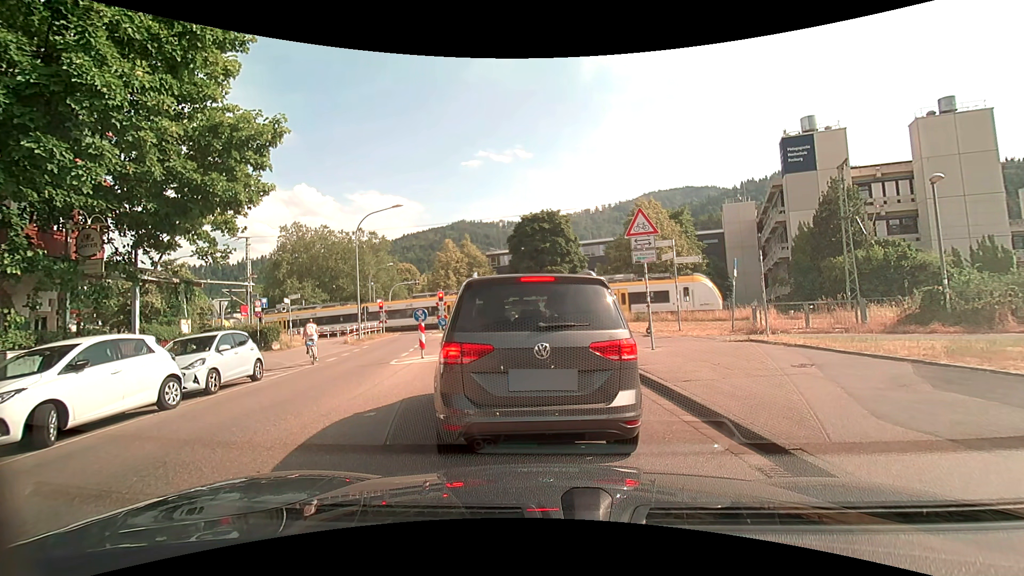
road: unclassified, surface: asphalt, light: Day
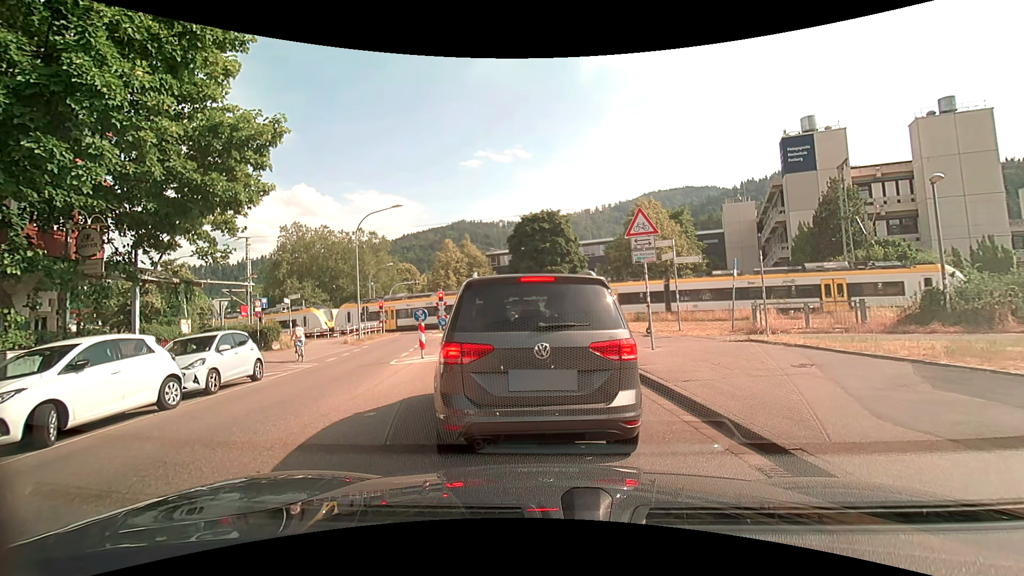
(0.0, 0.0) m; 0°
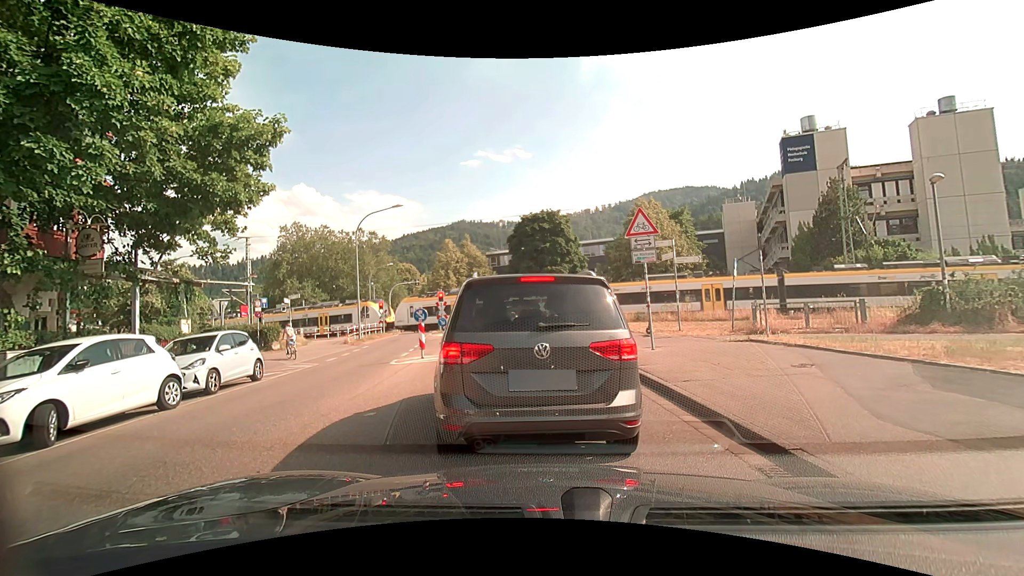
(0.0, 0.0) m; 0°
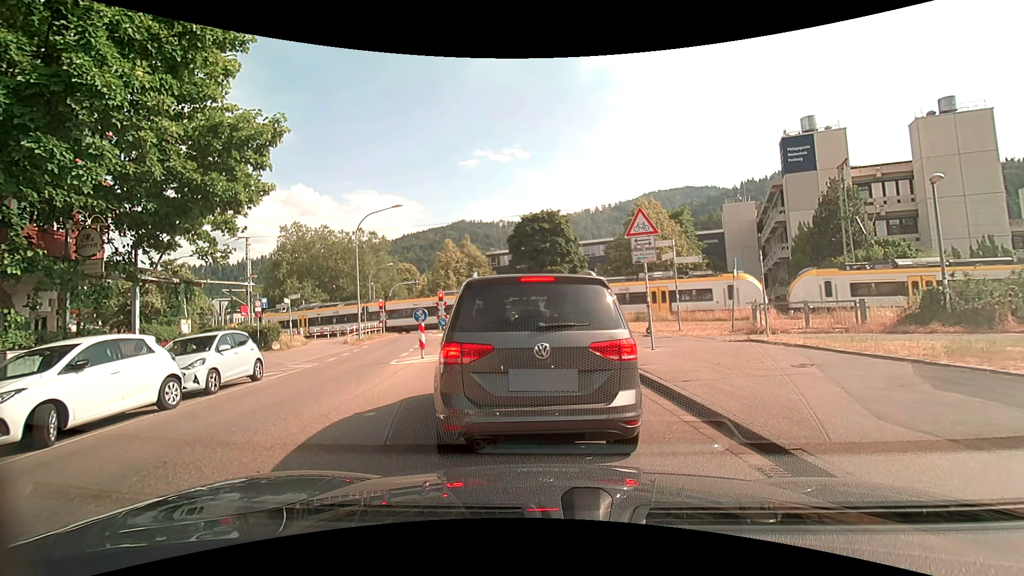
(0.0, 0.0) m; 0°
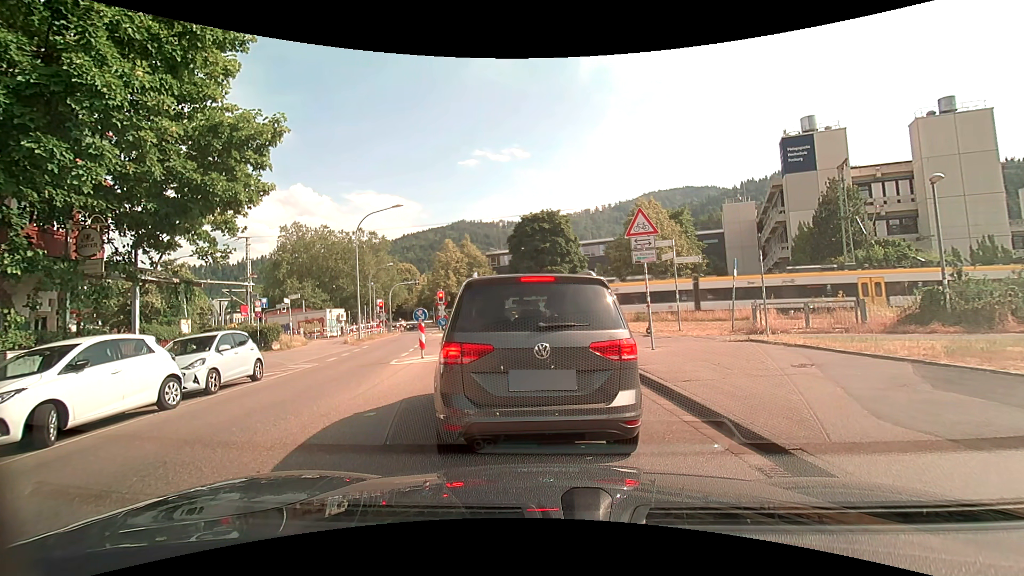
(0.0, 0.0) m; 0°
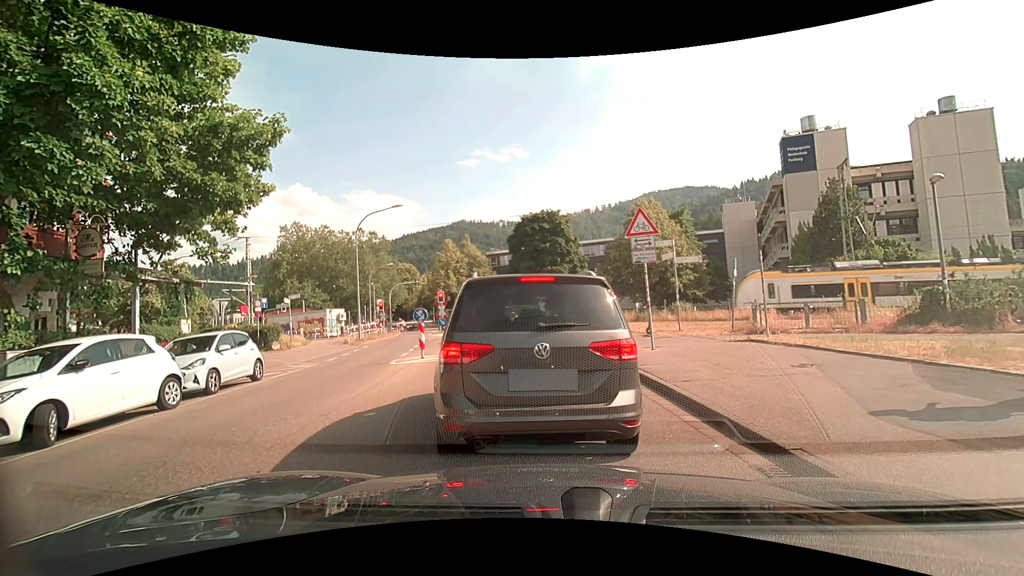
(0.0, 0.0) m; 0°
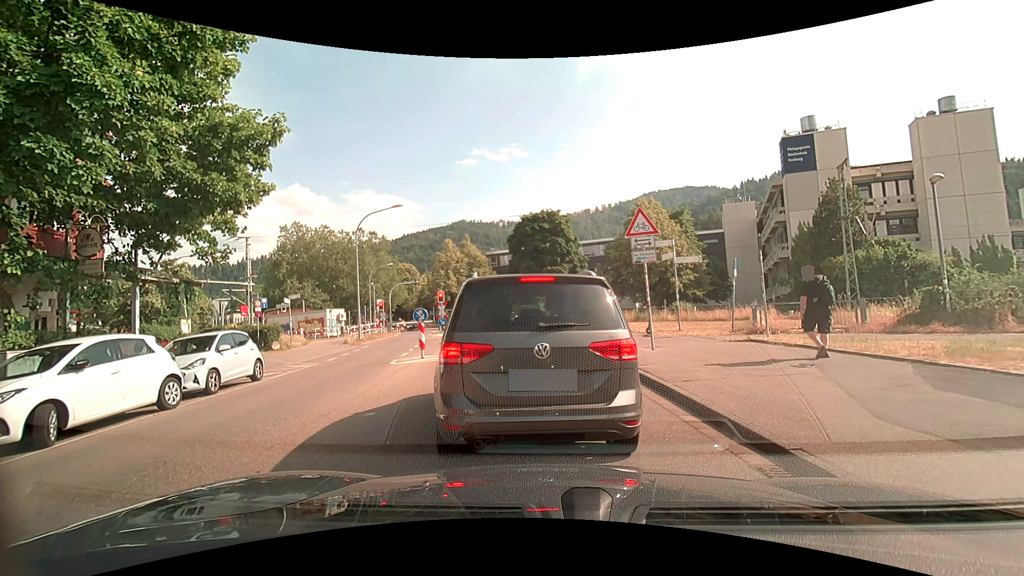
(0.0, 0.0) m; 0°
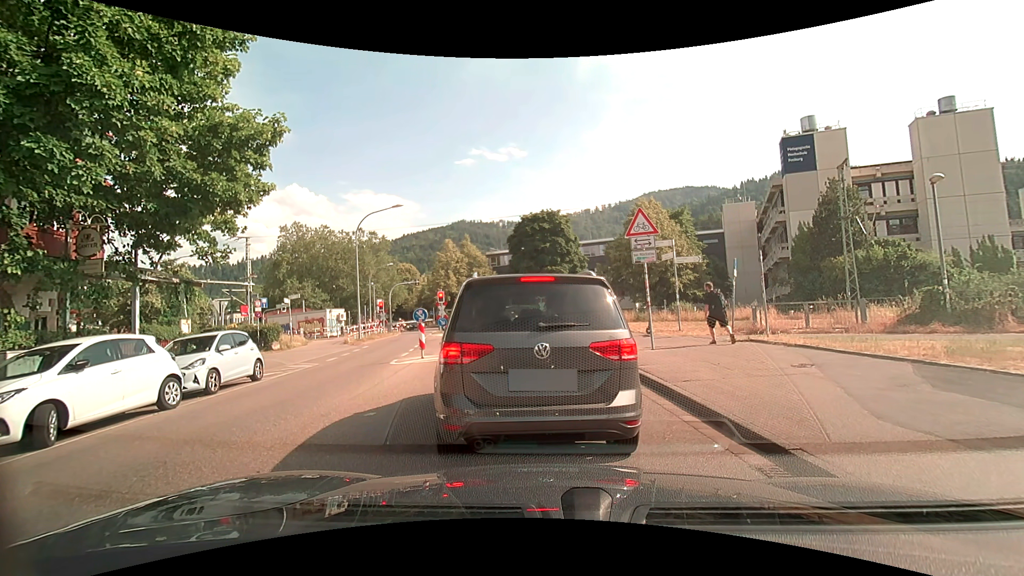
(0.0, 0.0) m; 0°
